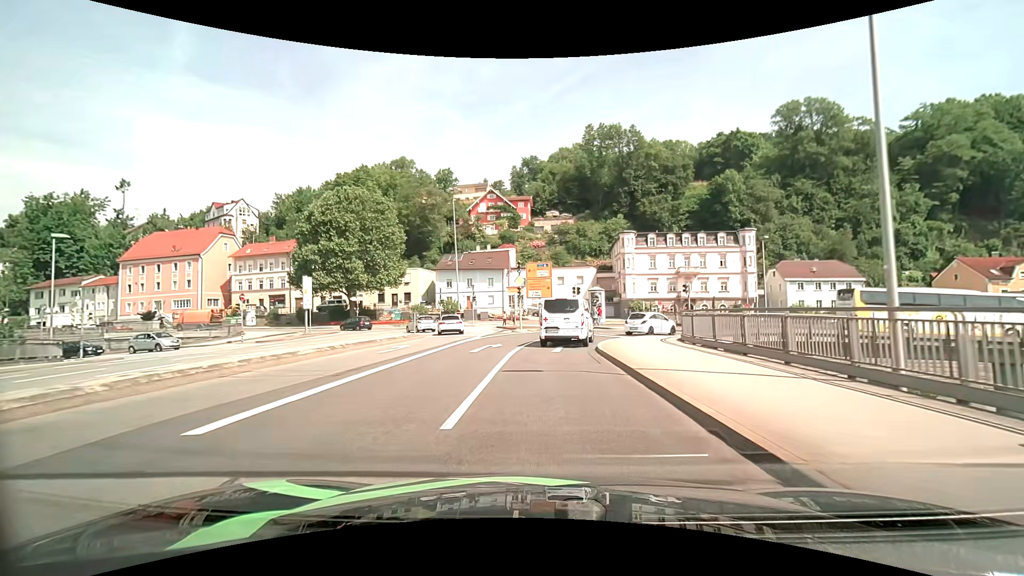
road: primary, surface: asphalt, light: Day
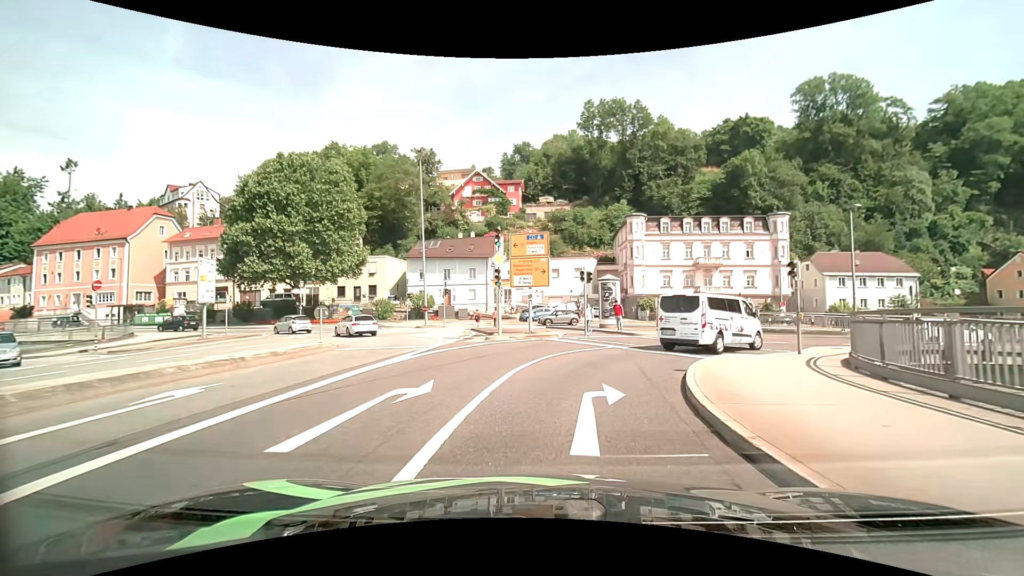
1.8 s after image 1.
(0.0, +13.2) m; +1°
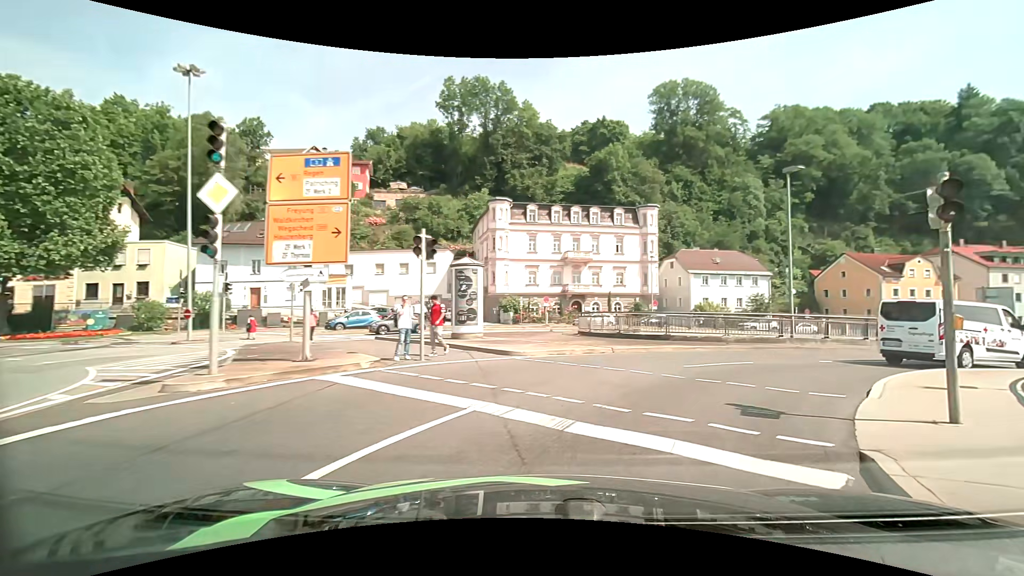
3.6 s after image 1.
(+1.3, +12.0) m; +18°
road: primary_link
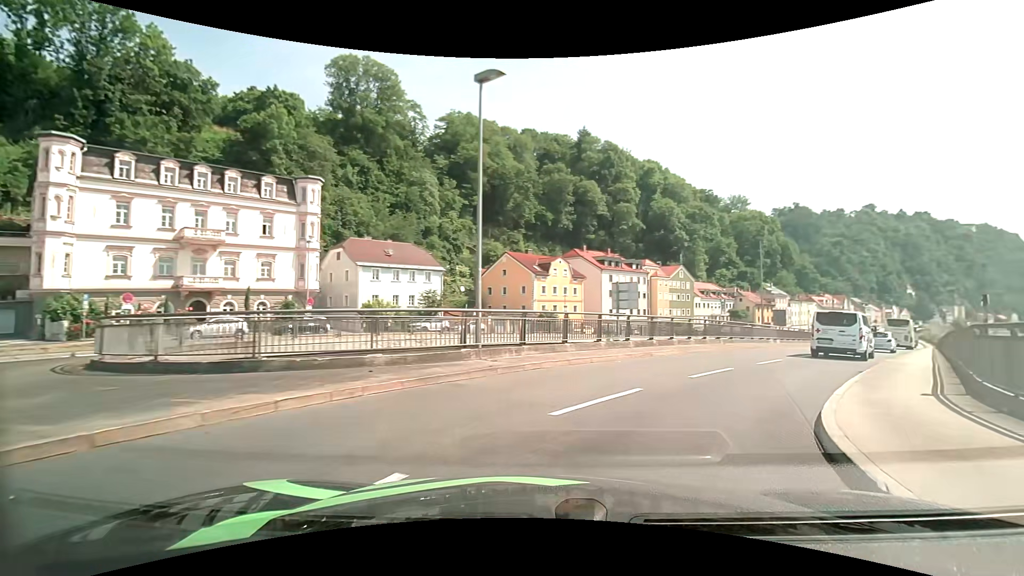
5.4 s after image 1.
(+3.4, +11.2) m; +34°
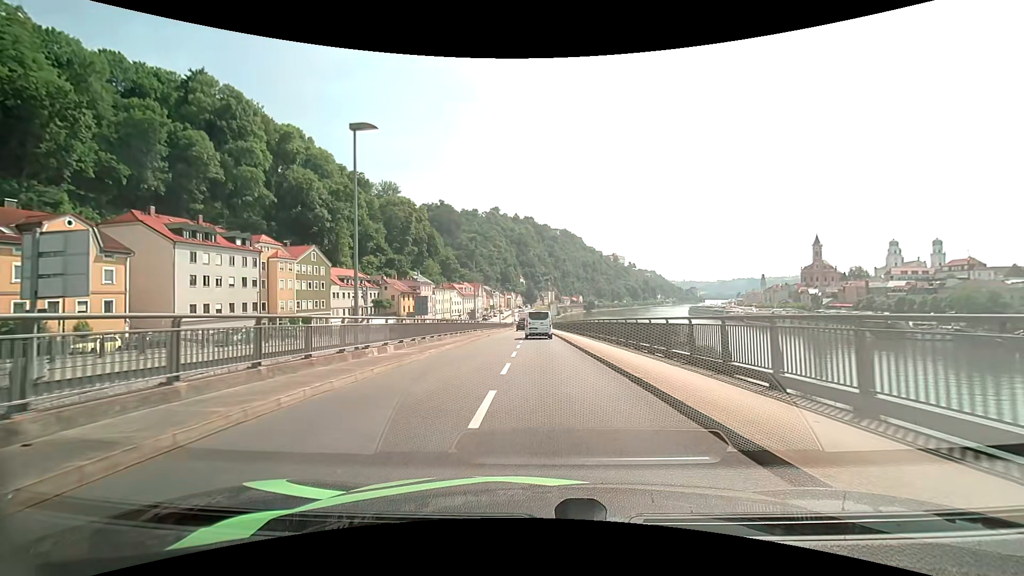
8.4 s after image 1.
(+10.2, +21.8) m; +36°
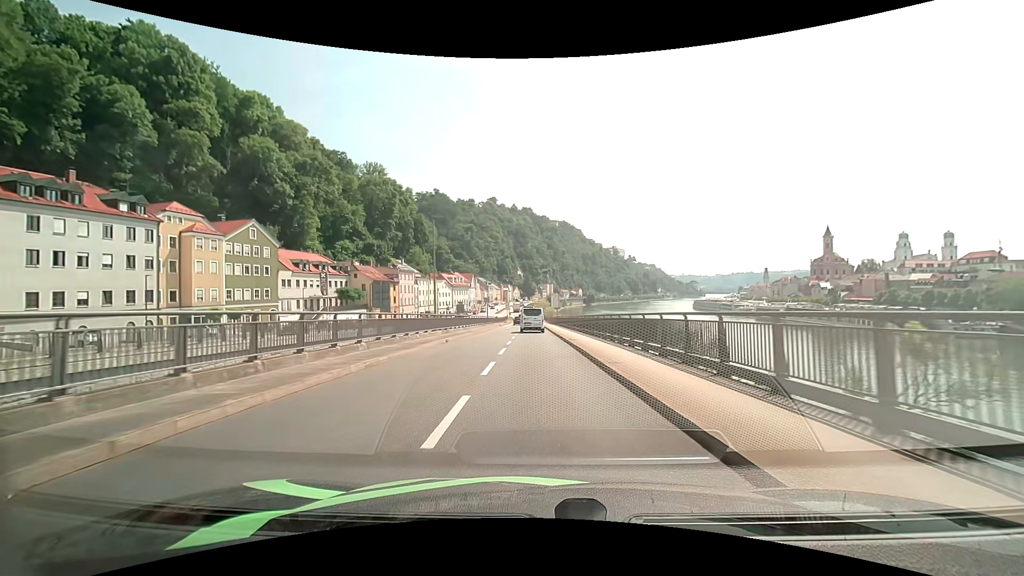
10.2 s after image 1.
(+0.1, +19.2) m; +1°
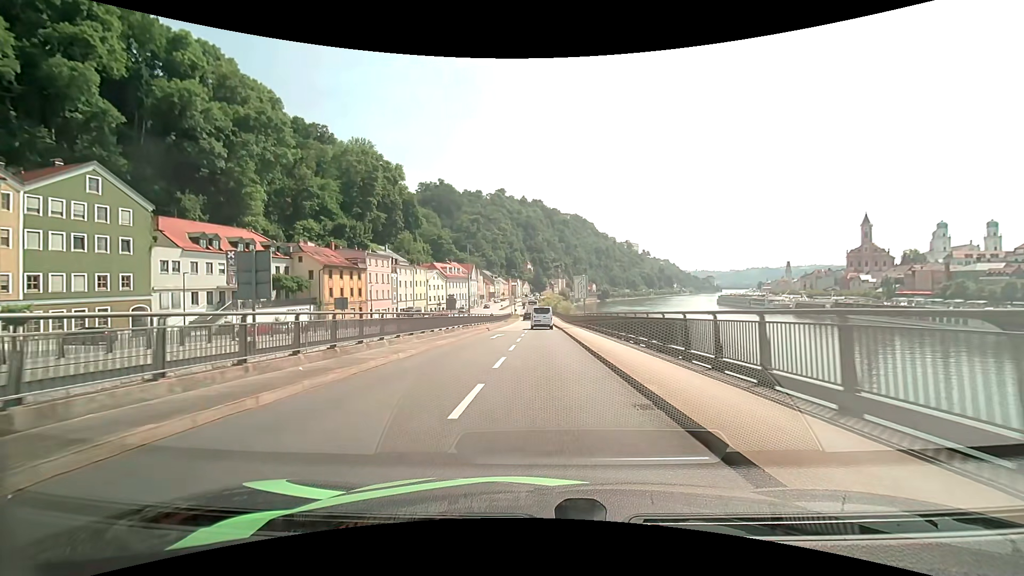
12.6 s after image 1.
(-0.5, +28.8) m; -2°
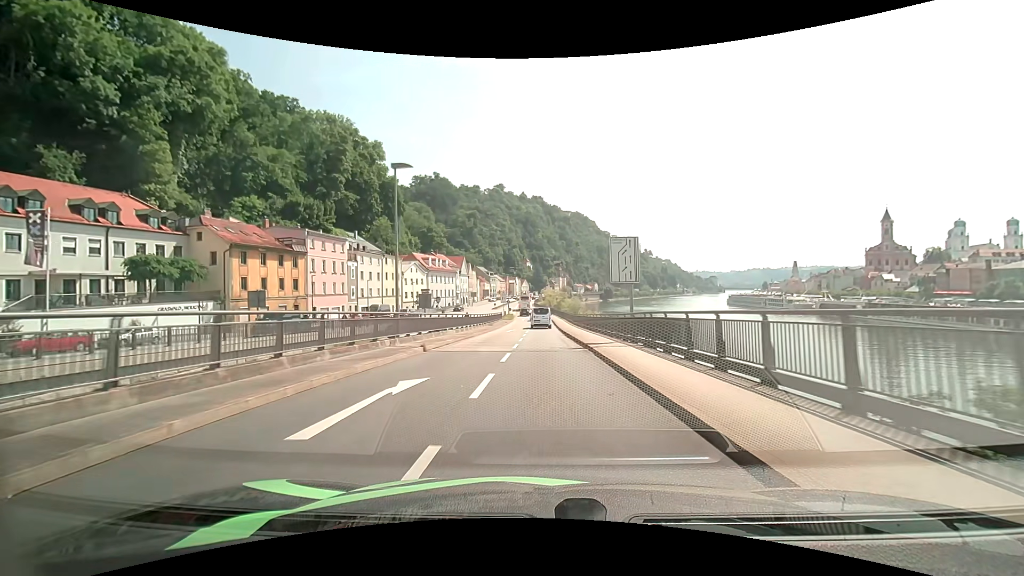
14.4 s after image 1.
(+0.1, +22.6) m; 0°
(0, +10) (0, +20) (0, +30) (0, +40) (0, +50) (0, +60) (0, +70) (0, +80) (-1, +90) (-2, +100) m
